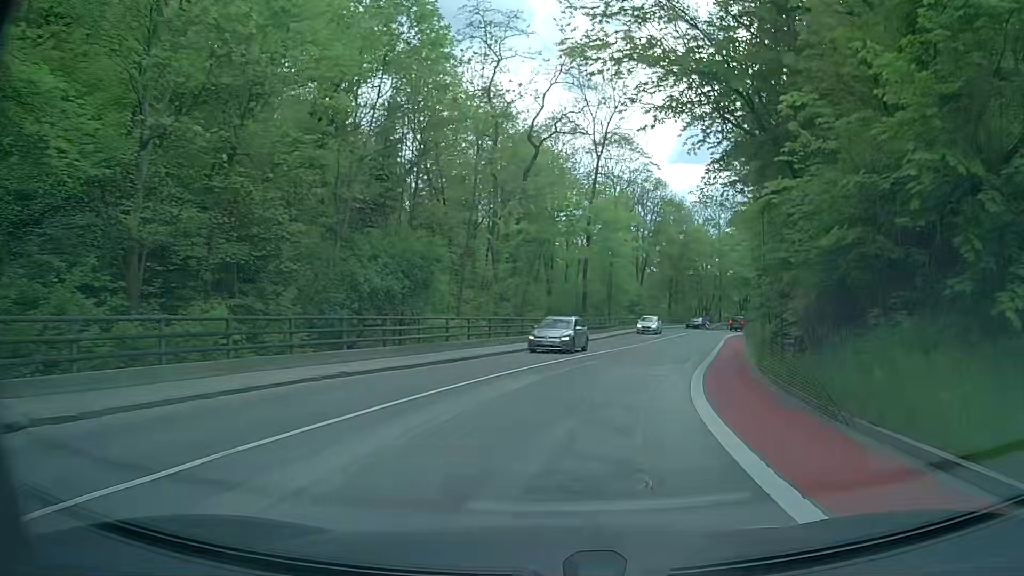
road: secondary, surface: asphalt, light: Day
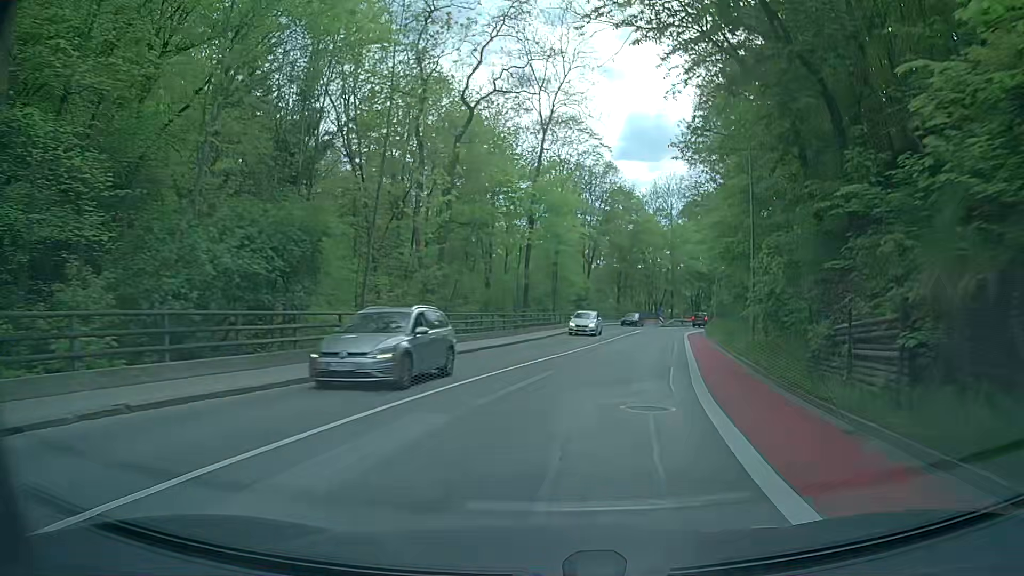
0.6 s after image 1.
(+0.3, +6.8) m; +5°
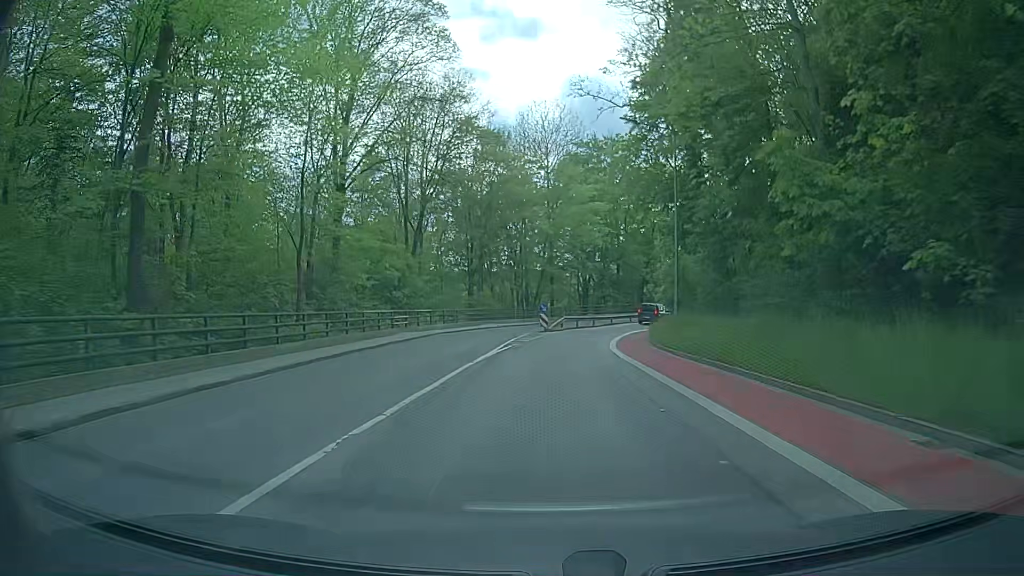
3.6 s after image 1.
(+4.6, +33.9) m; +11°
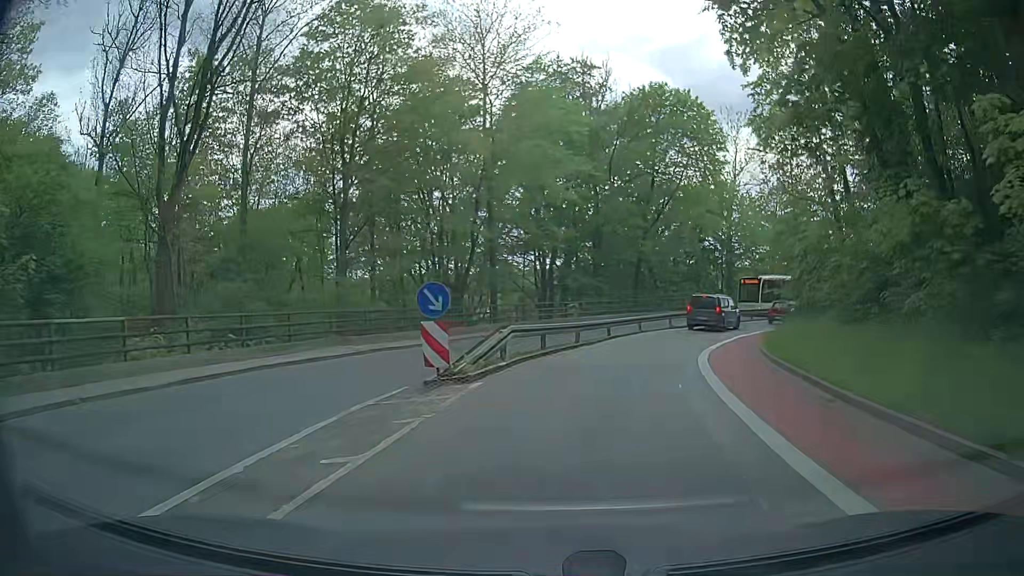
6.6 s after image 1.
(+0.9, +28.3) m; +6°
